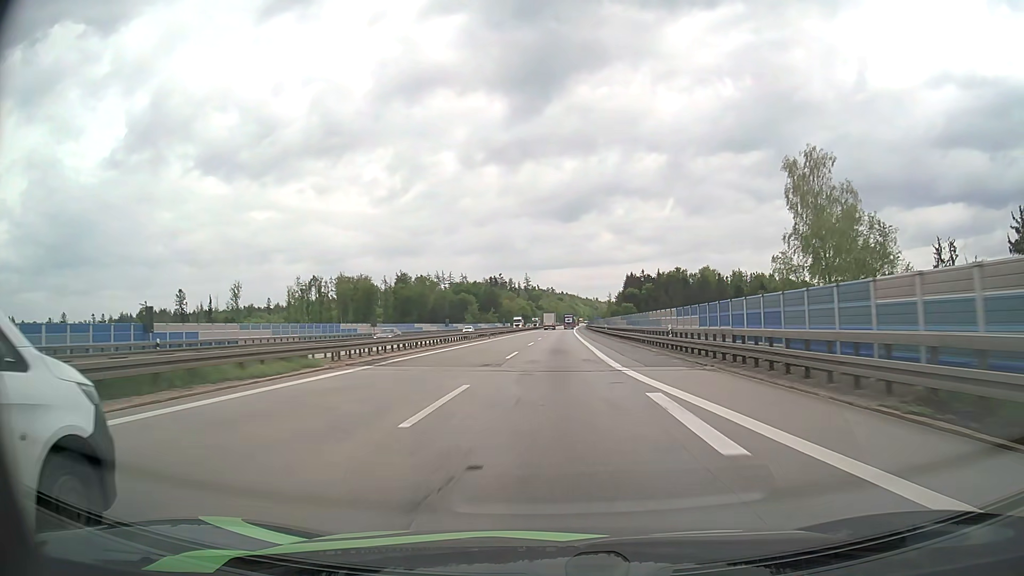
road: motorway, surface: asphalt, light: Day
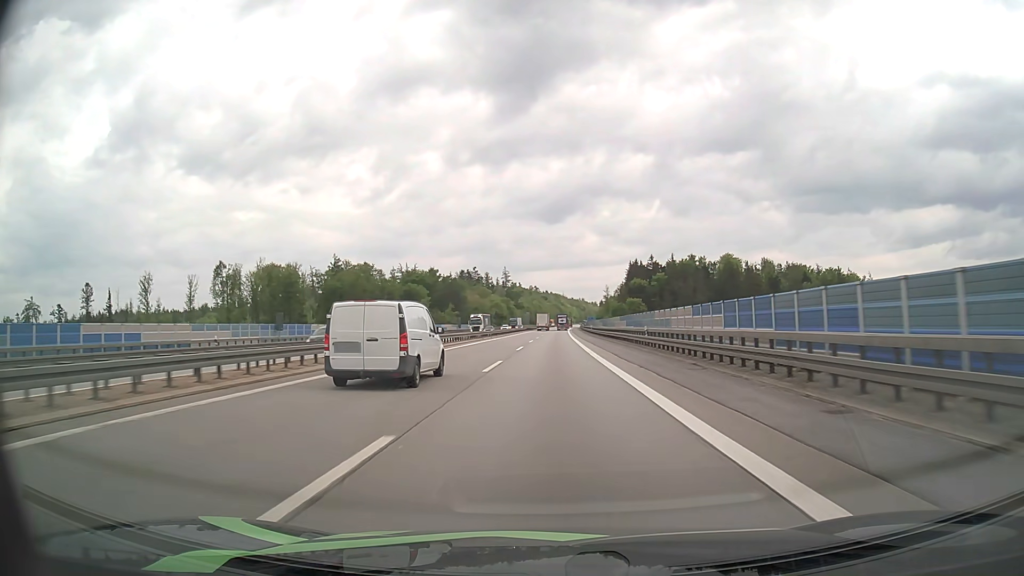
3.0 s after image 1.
(+1.5, +78.4) m; +2°
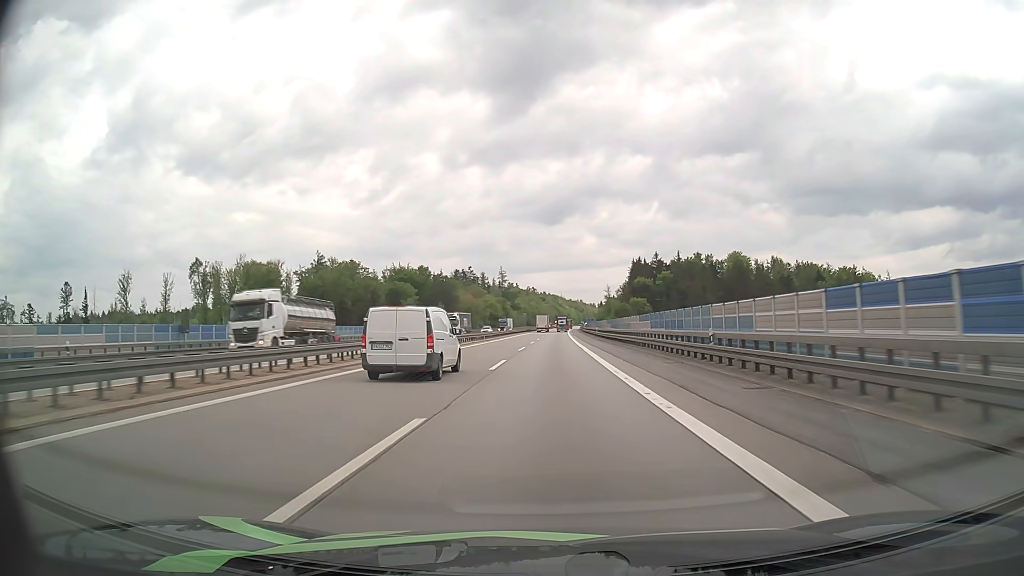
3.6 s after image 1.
(0.0, +16.0) m; 0°
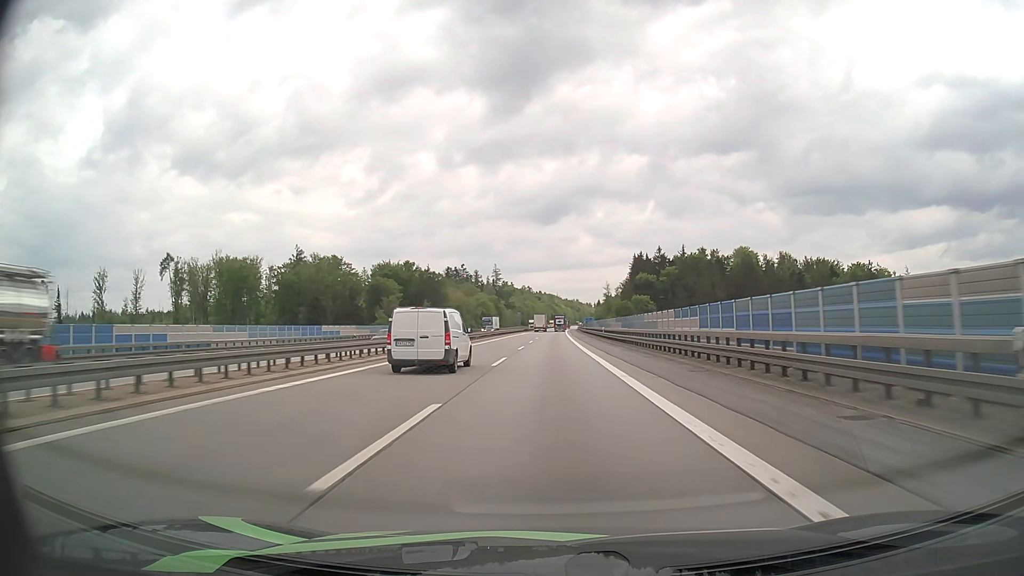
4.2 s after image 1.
(+0.1, +16.1) m; 0°
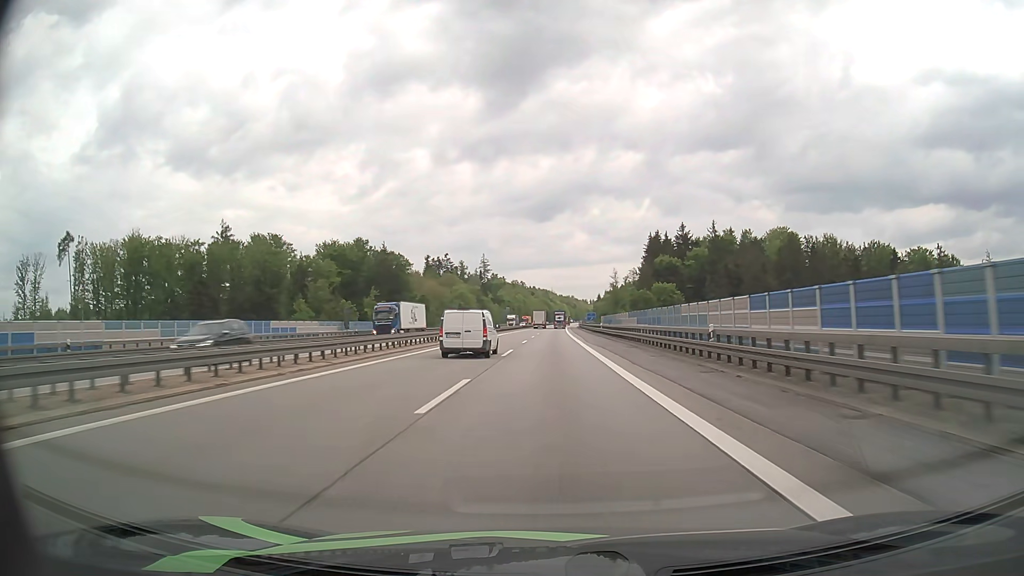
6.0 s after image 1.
(+0.2, +48.8) m; 0°
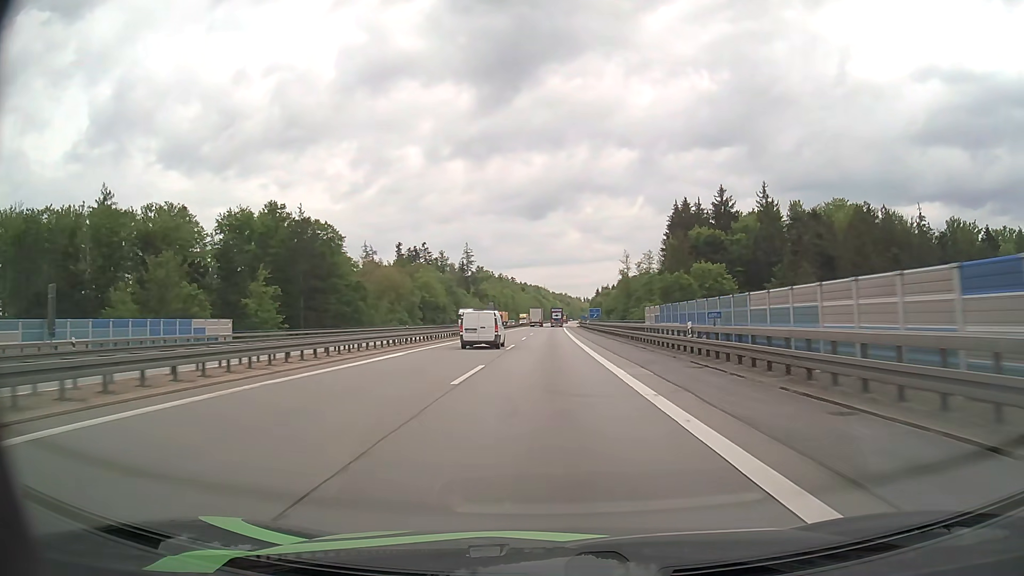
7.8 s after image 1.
(+0.3, +48.6) m; +1°
(0, +10) (0, +20) (0, +30) (0, +40) (0, +50) (0, +60) (0, +70) (0, +80) (0, +90) (0, +100) m
